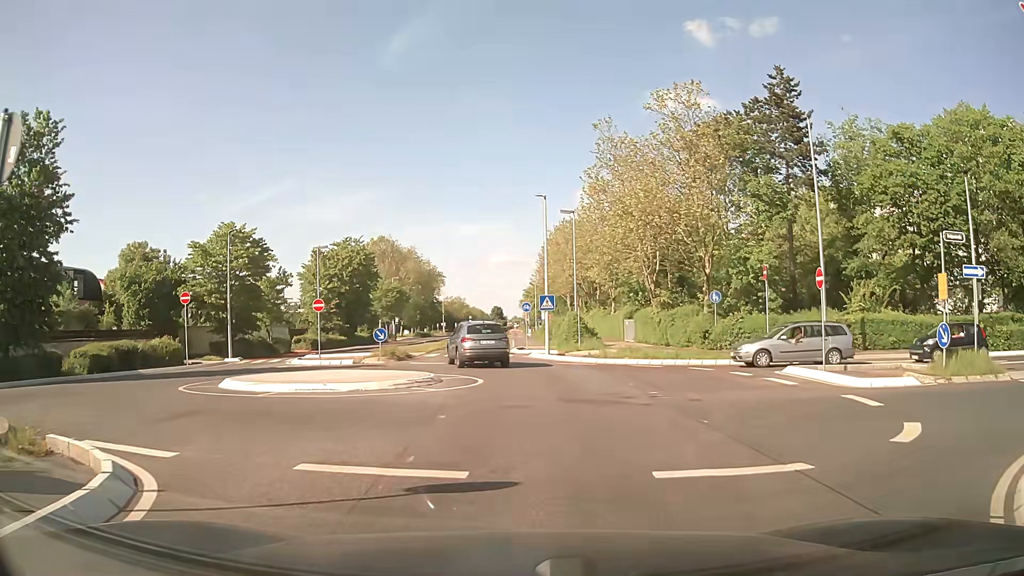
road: secondary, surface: asphalt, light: Day
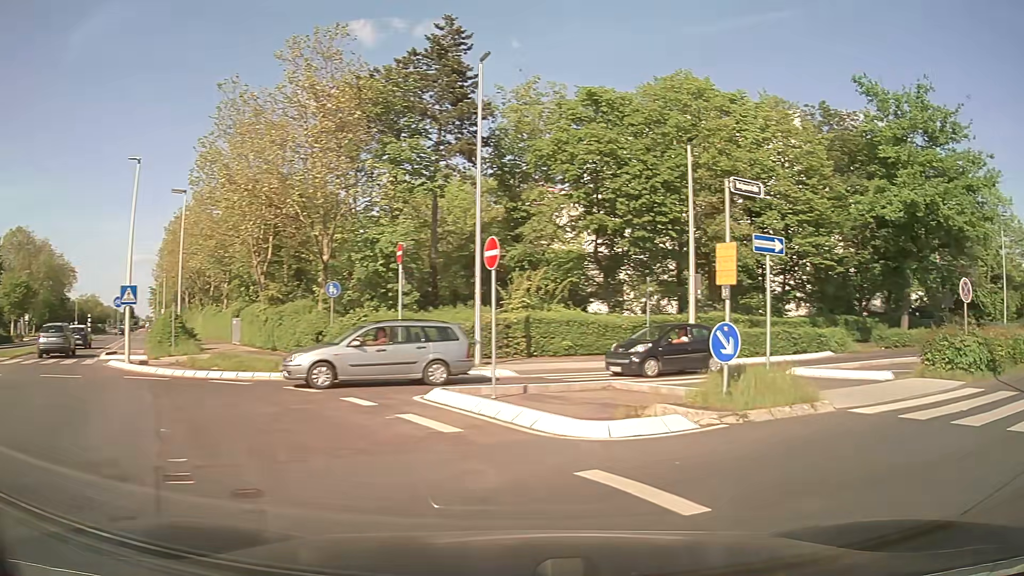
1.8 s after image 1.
(+1.4, +7.1) m; +29°
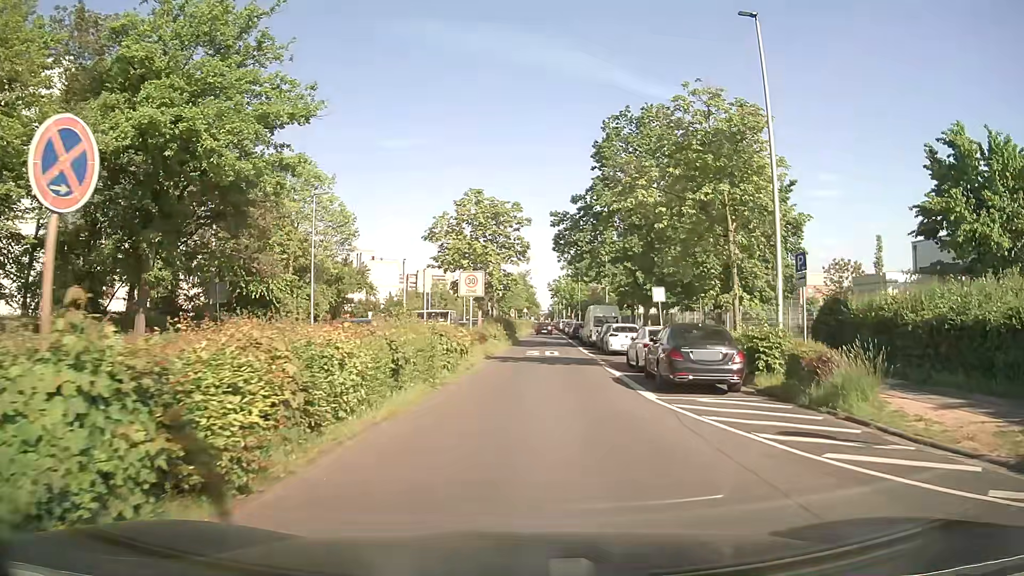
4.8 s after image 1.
(+8.6, +11.0) m; +60°
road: unclassified
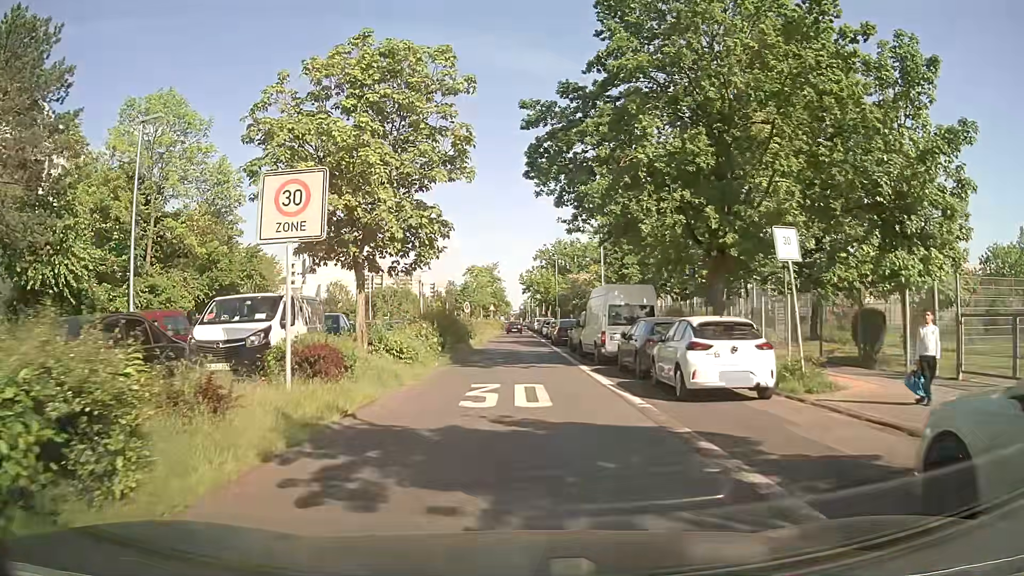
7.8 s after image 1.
(+1.4, +19.4) m; +4°
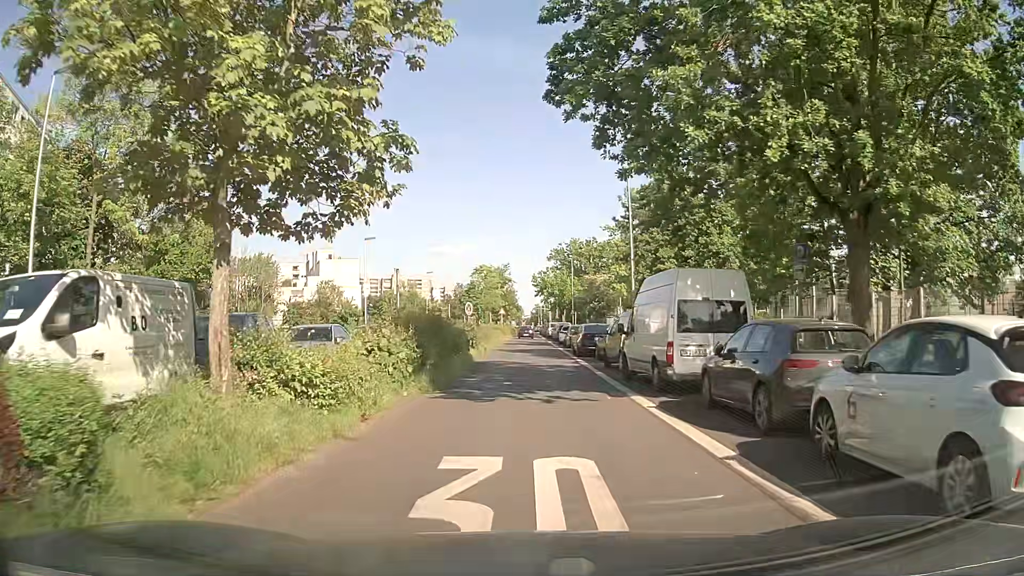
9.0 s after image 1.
(-0.1, +7.7) m; -1°
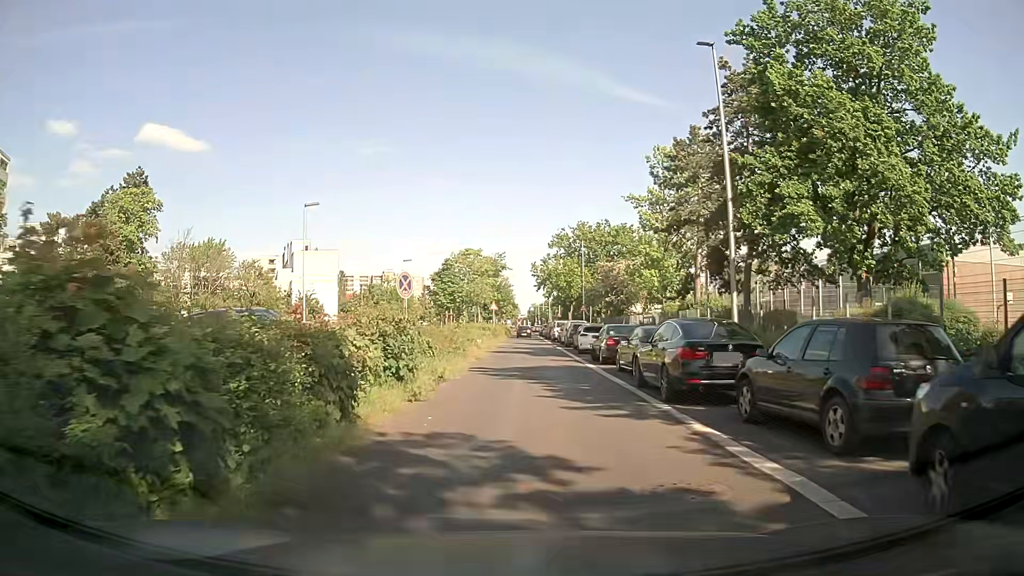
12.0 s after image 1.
(-0.1, +18.4) m; 0°
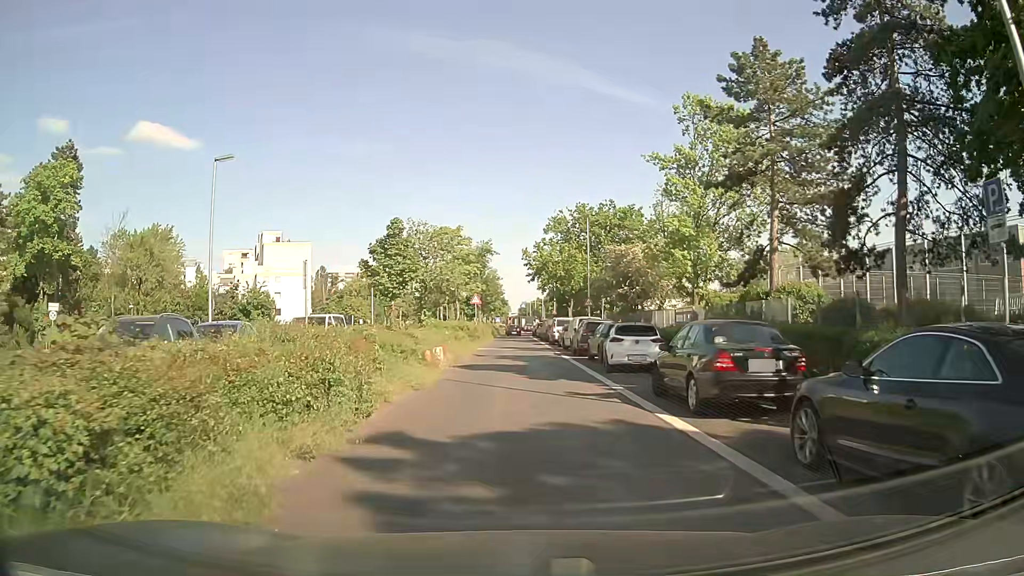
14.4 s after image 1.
(+0.3, +14.0) m; +1°
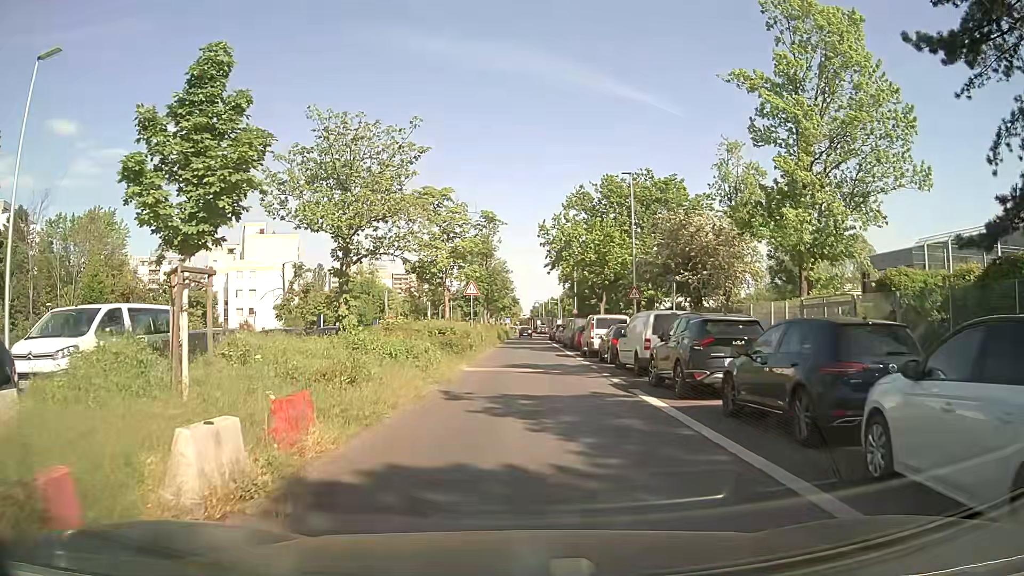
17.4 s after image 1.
(-0.1, +16.7) m; 0°
(0, +10) (0, +20) (0, +30) (0, +40) (0, +50) (0, +60) (0, +70) (0, +80) (+1, +90) (+1, +100) m
